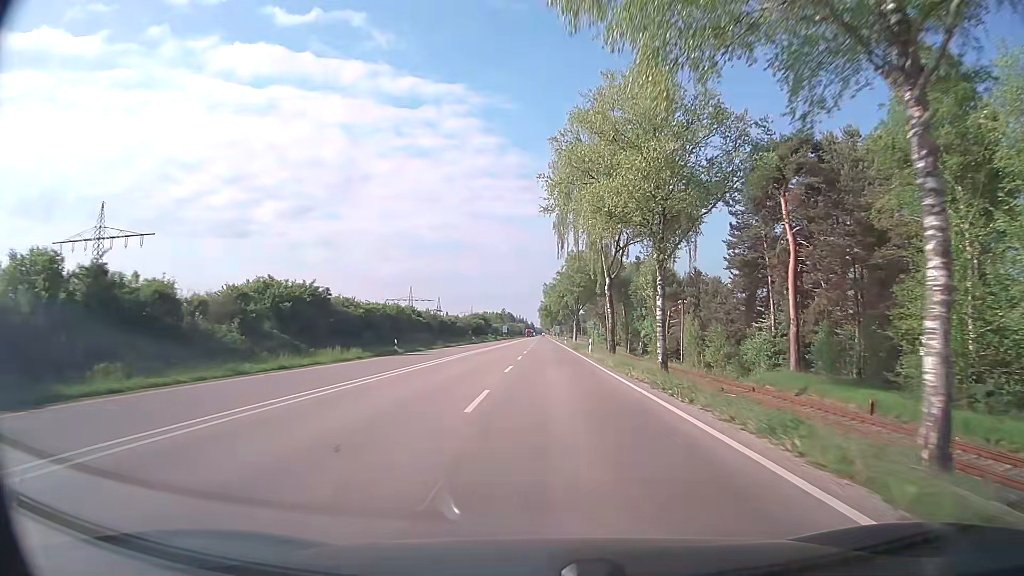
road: trunk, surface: asphalt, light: Day
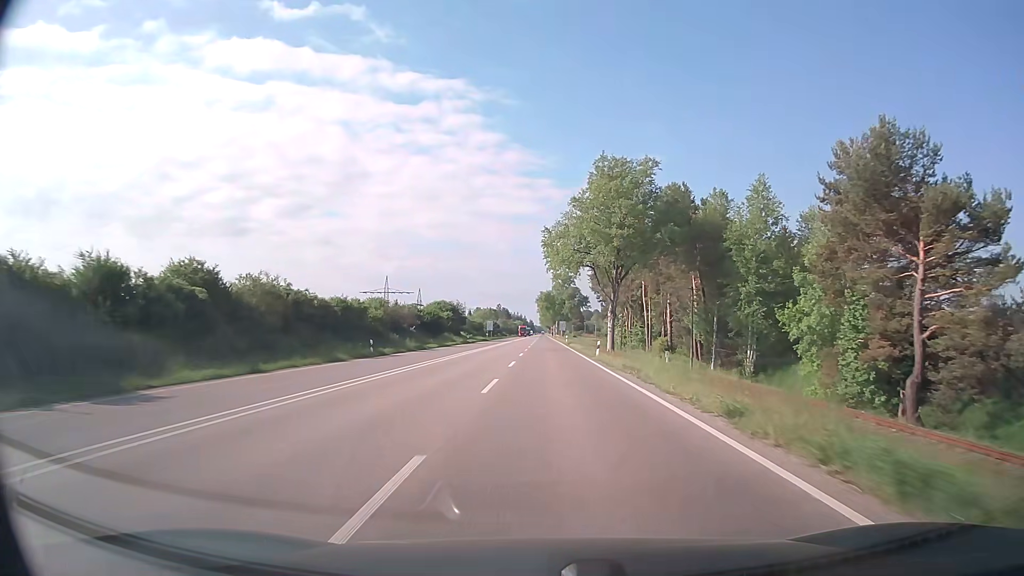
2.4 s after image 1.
(0.0, +56.6) m; 0°
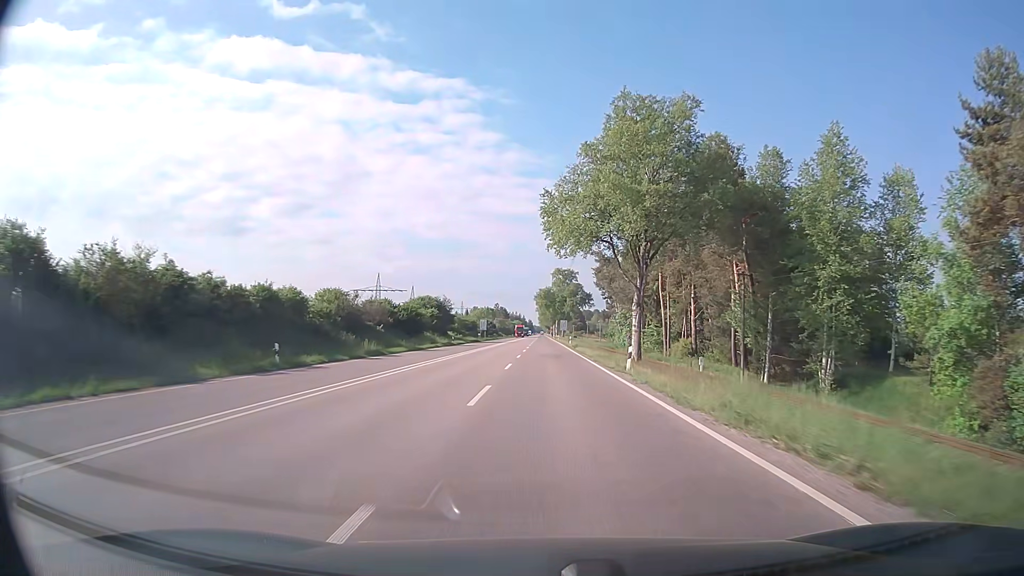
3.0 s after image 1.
(0.0, +14.2) m; 0°
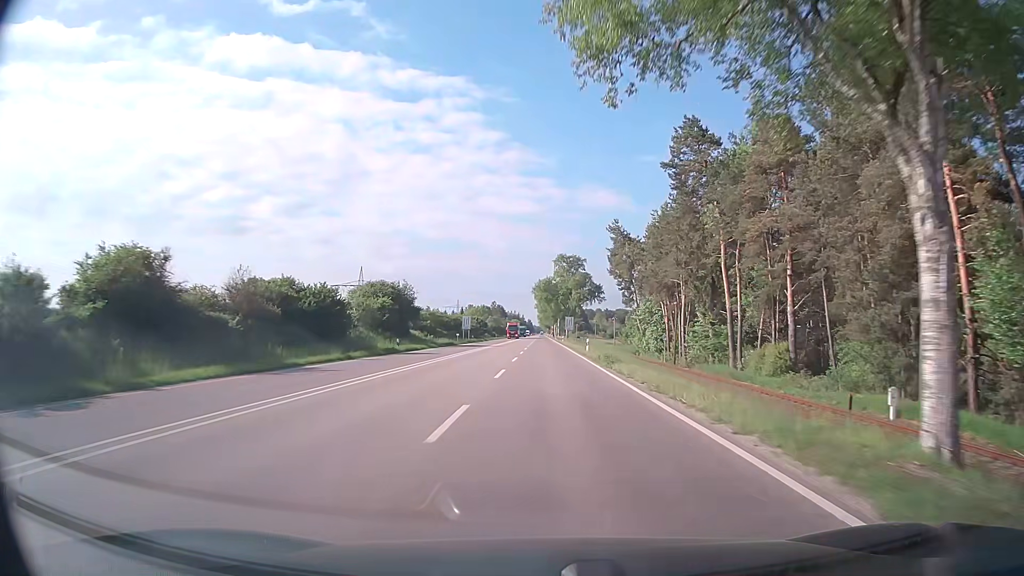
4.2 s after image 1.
(0.0, +28.5) m; 0°
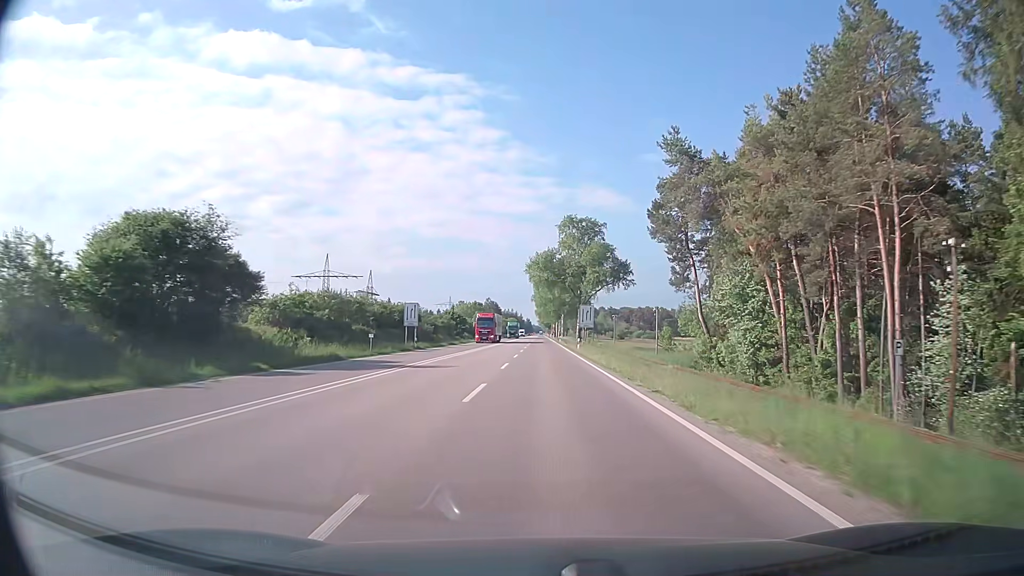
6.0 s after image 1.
(-0.1, +42.9) m; 0°
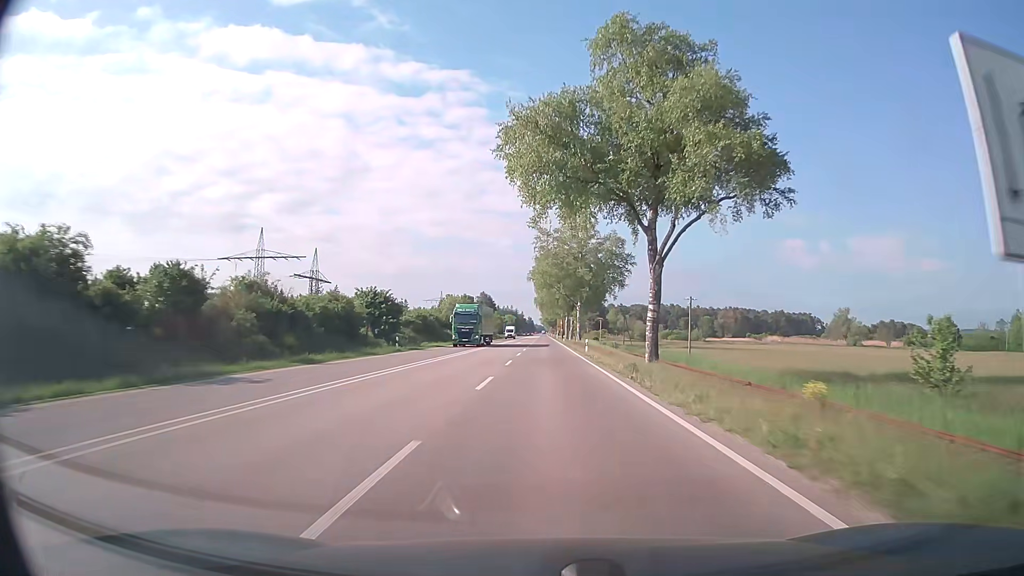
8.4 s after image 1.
(-0.1, +57.4) m; 0°
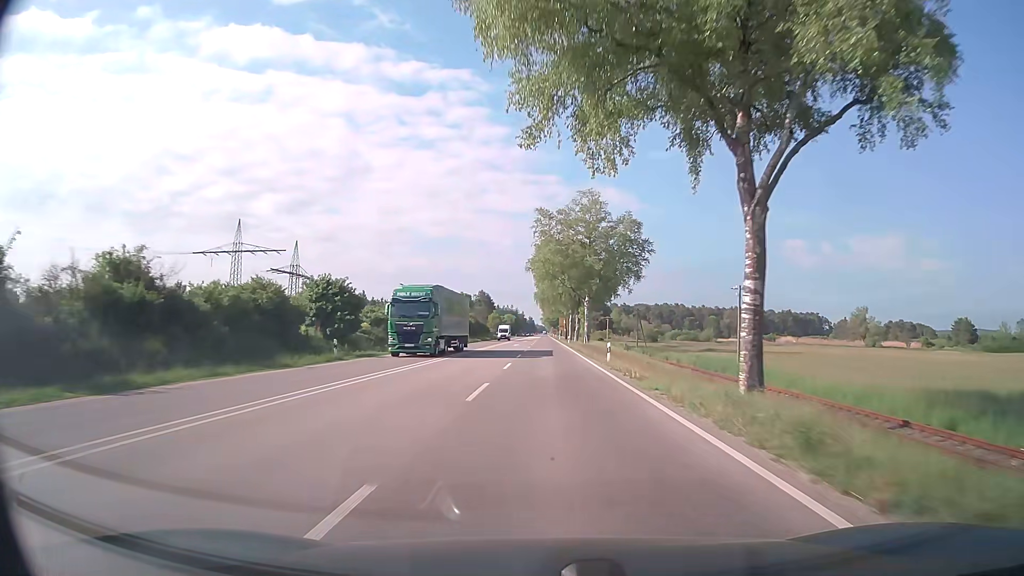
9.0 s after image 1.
(0.0, +14.3) m; 0°
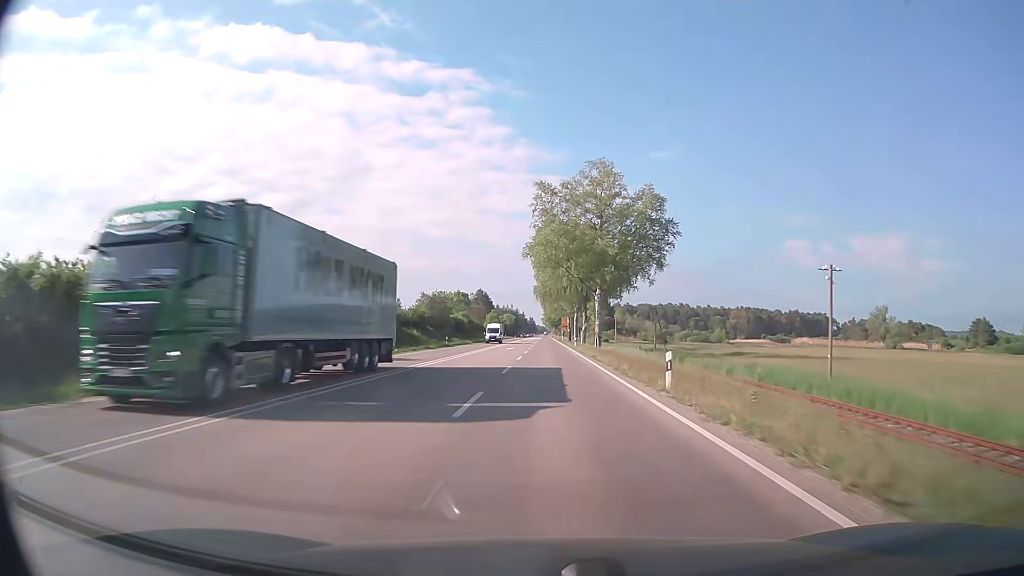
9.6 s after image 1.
(0.0, +14.3) m; 0°
(0, +10) (0, +20) (0, +30) (0, +40) (0, +50) (0, +60) (0, +70) (0, +80) (0, +90) (+1, +100) m
